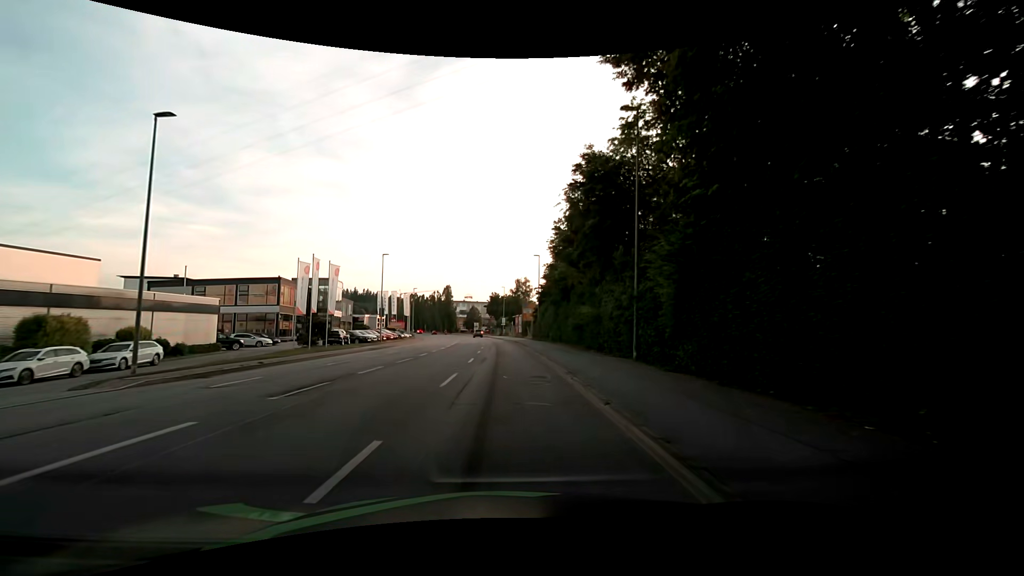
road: tertiary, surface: asphalt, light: Day
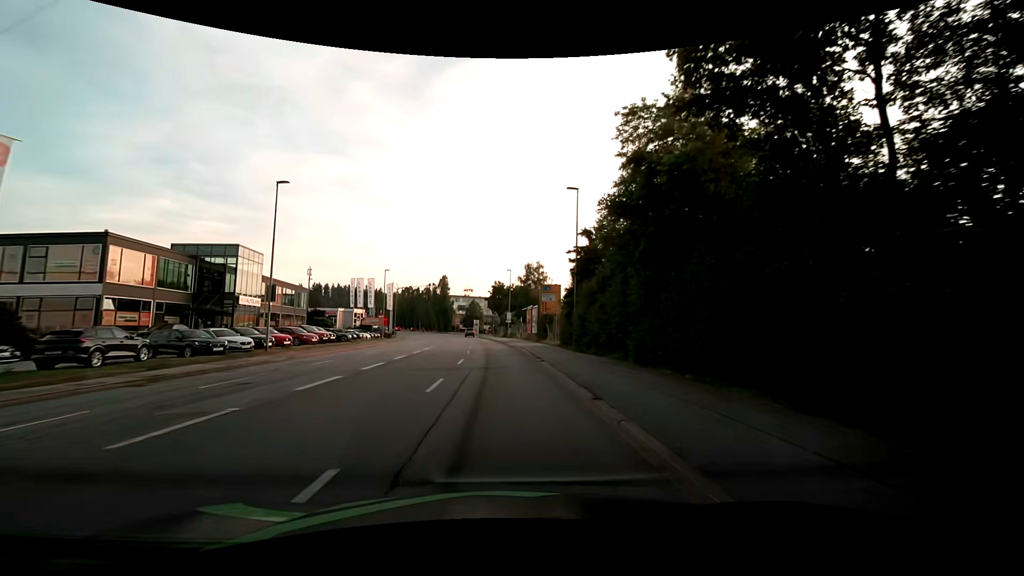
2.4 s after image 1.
(+0.3, +28.6) m; 0°
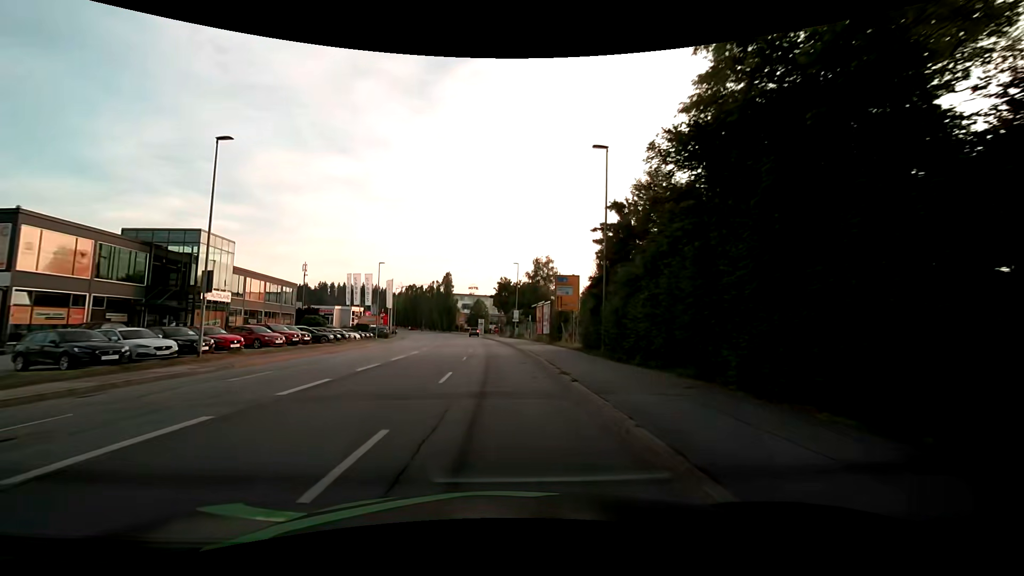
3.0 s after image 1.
(-0.1, +7.2) m; -1°
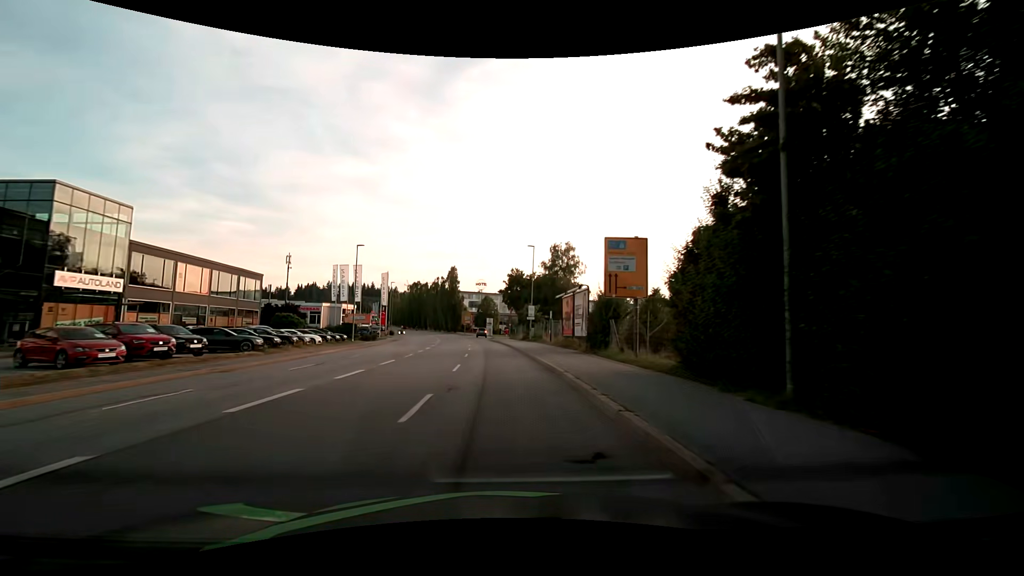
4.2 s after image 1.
(-0.2, +14.6) m; -1°
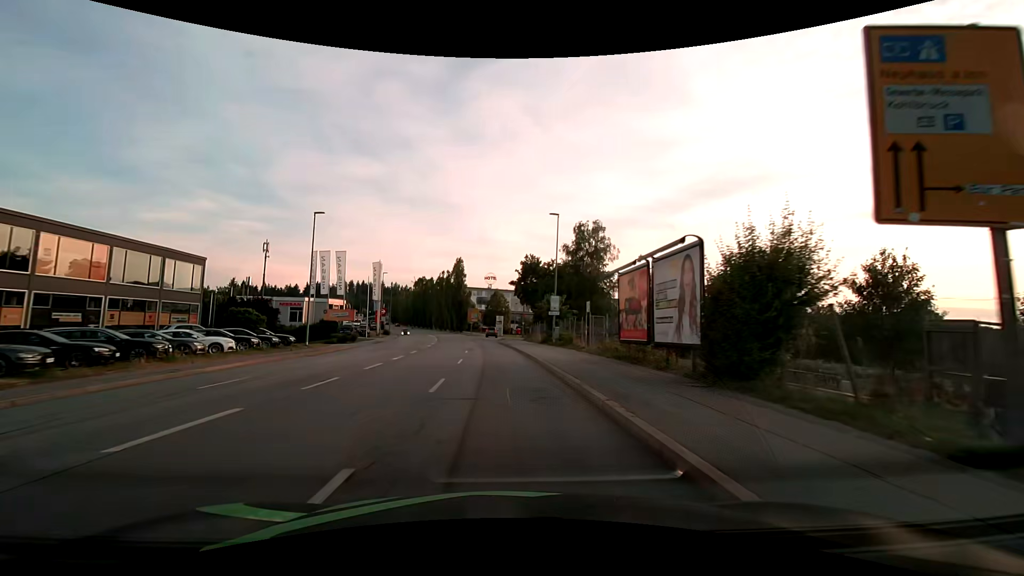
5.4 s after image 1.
(-0.1, +14.7) m; -1°
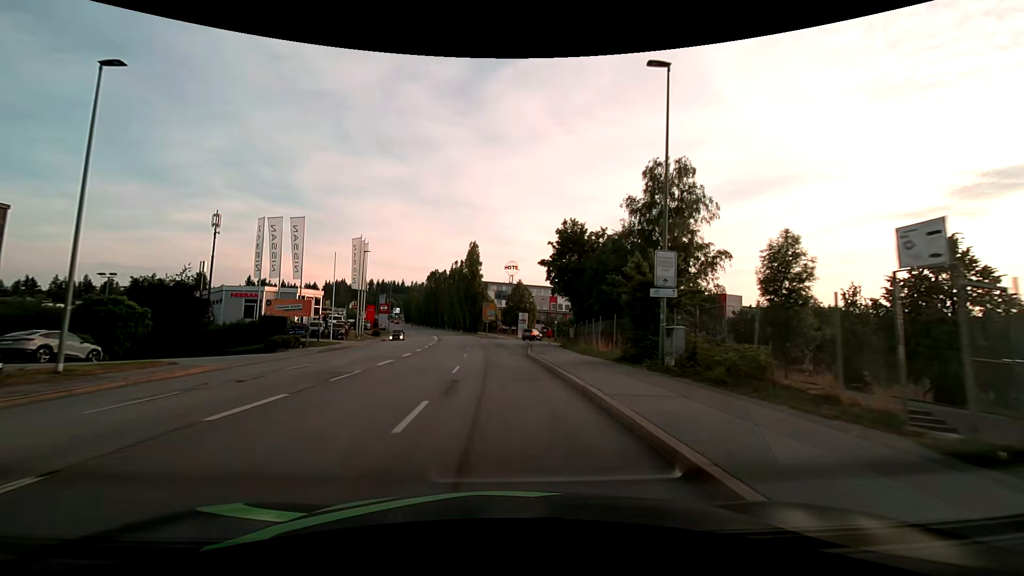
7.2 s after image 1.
(-0.5, +22.4) m; -2°
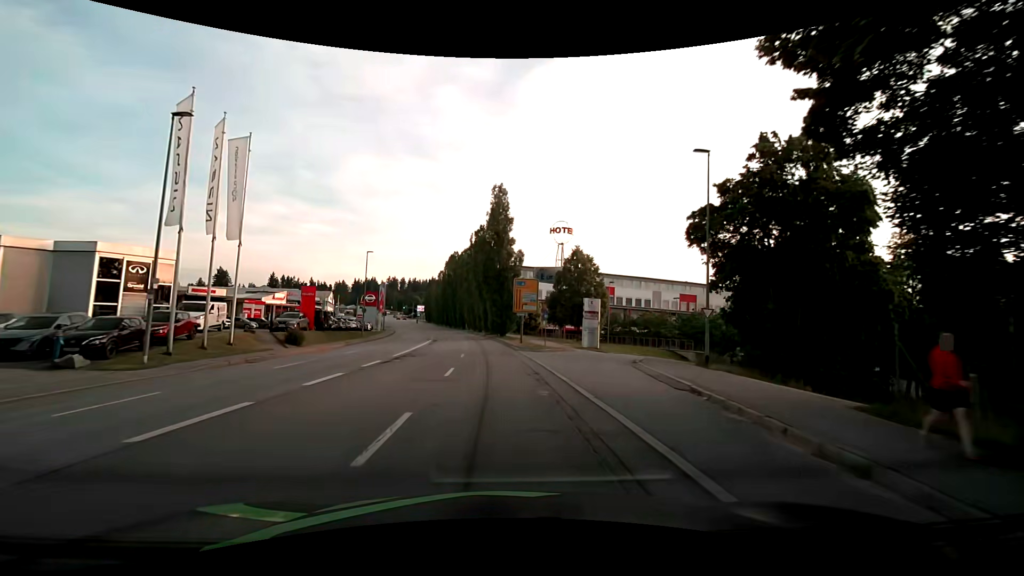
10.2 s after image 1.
(-1.4, +38.5) m; -4°
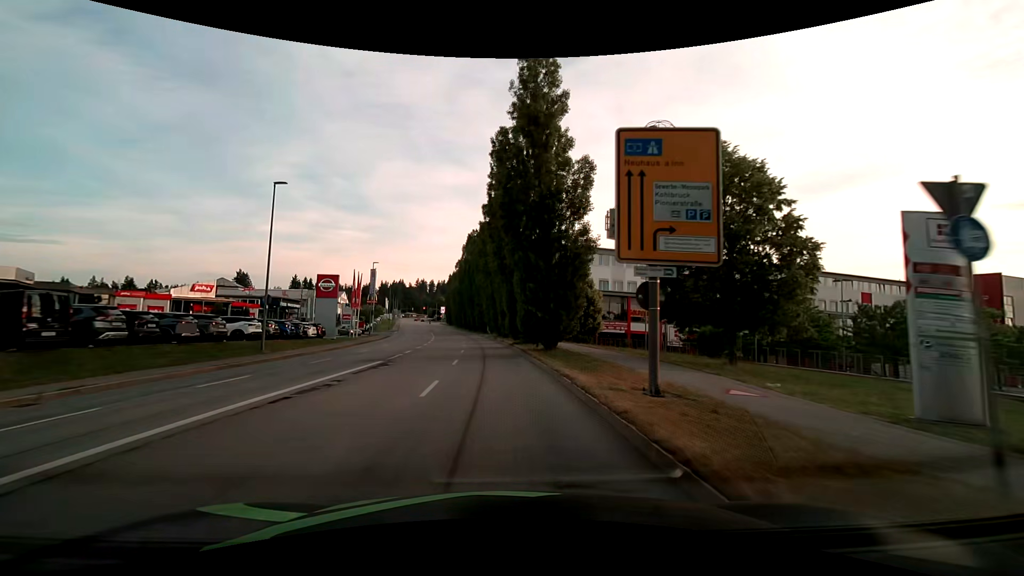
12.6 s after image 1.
(-0.8, +31.1) m; -4°
